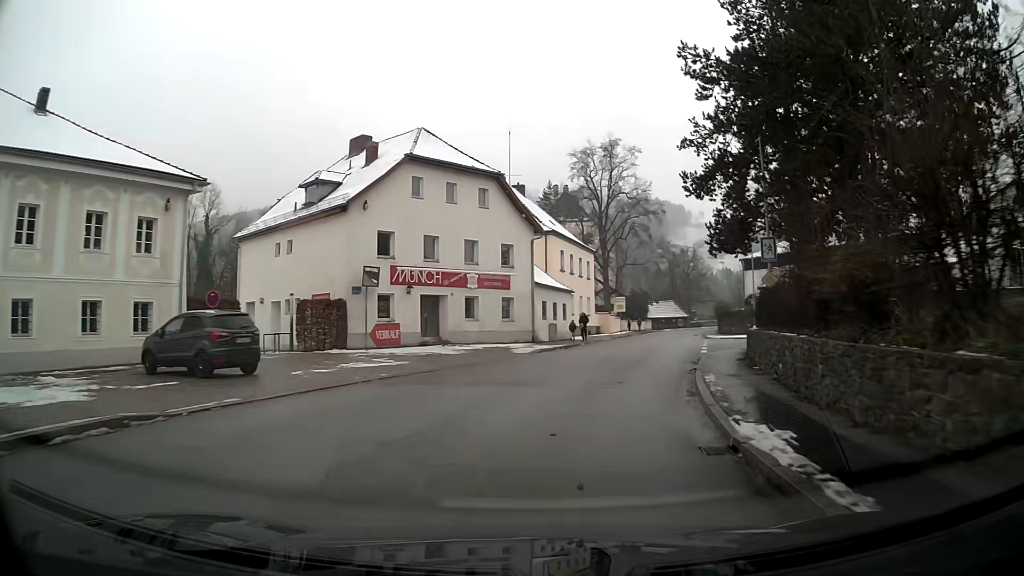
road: primary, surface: asphalt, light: Day
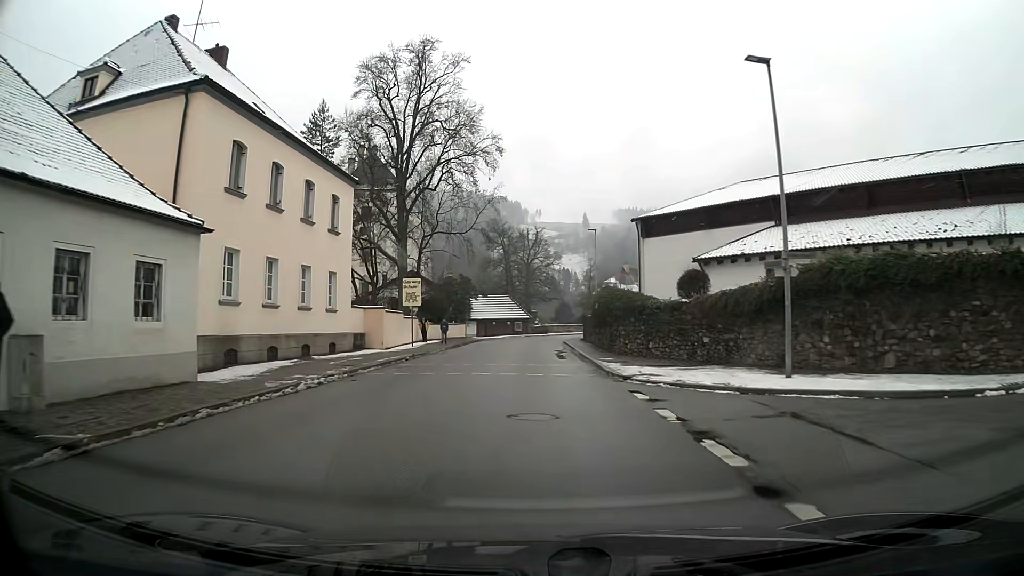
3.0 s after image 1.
(+5.4, +32.7) m; +13°
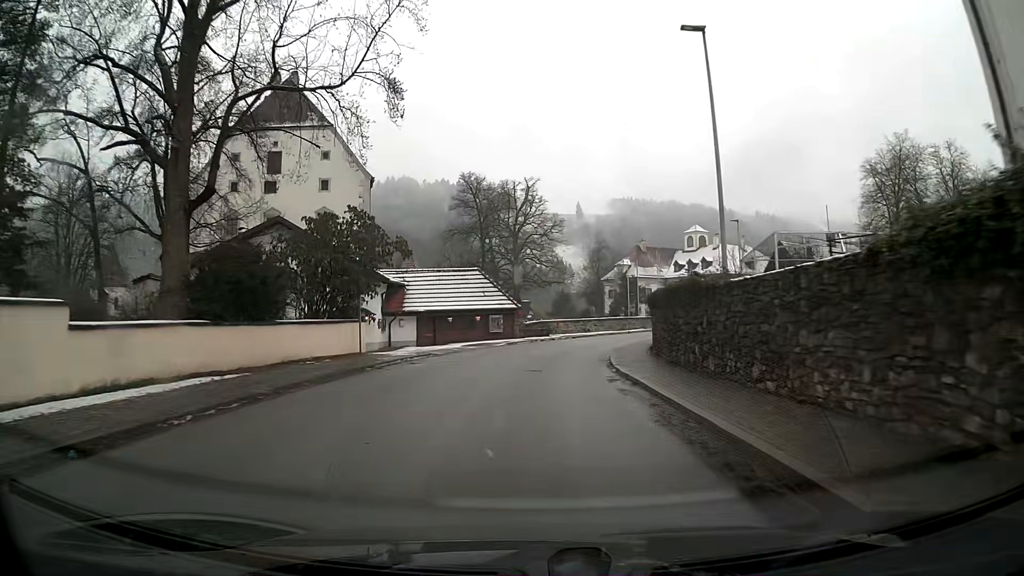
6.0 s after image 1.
(+0.2, +35.4) m; +1°
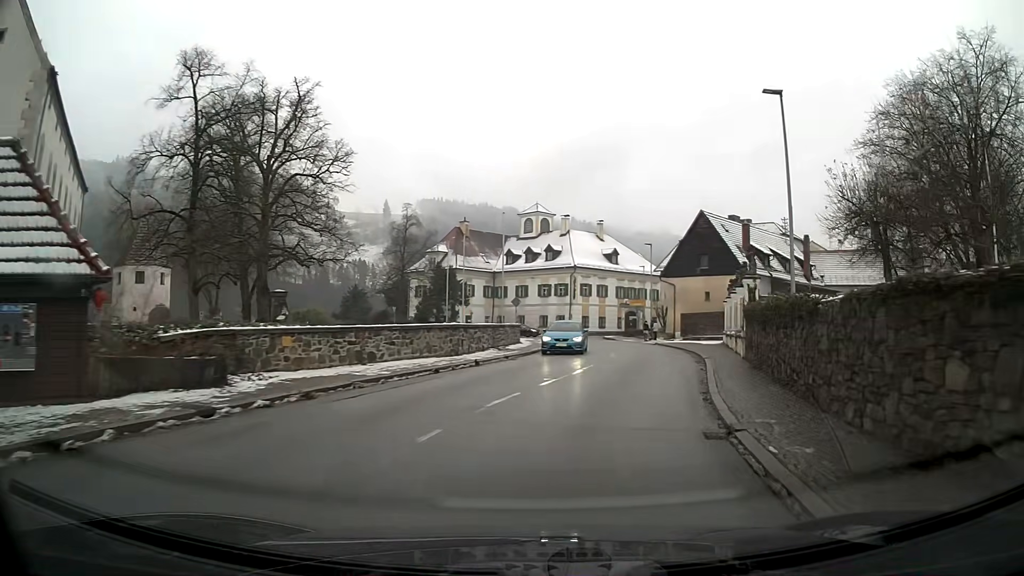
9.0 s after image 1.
(+3.3, +32.3) m; +19°
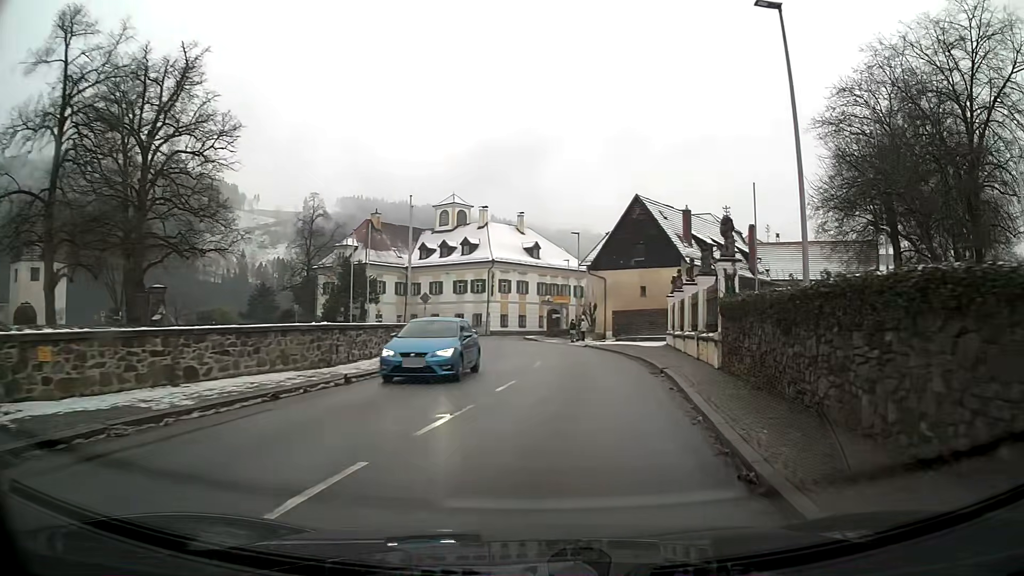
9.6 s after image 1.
(+0.3, +6.3) m; +5°
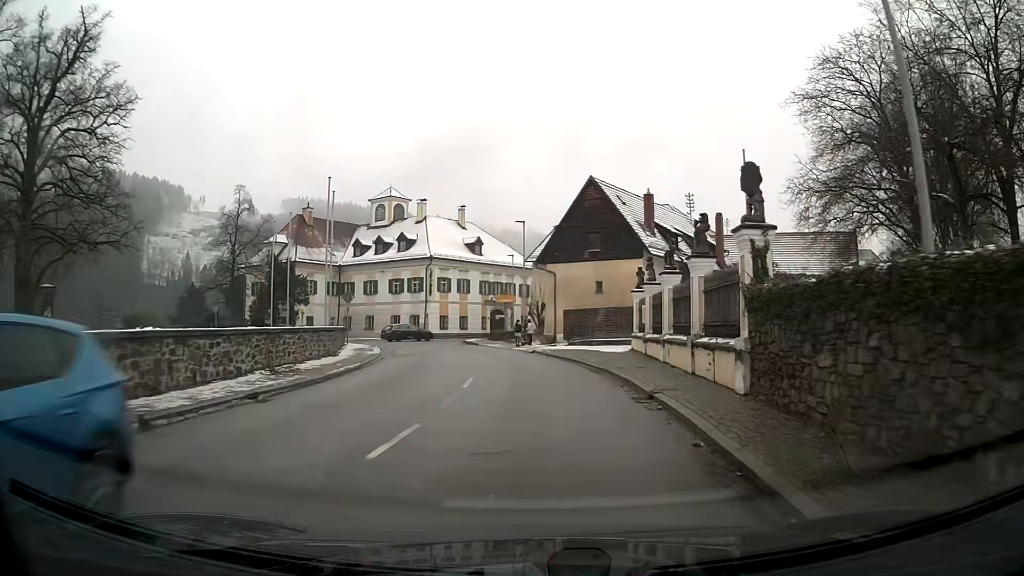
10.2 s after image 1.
(+0.2, +6.3) m; +4°
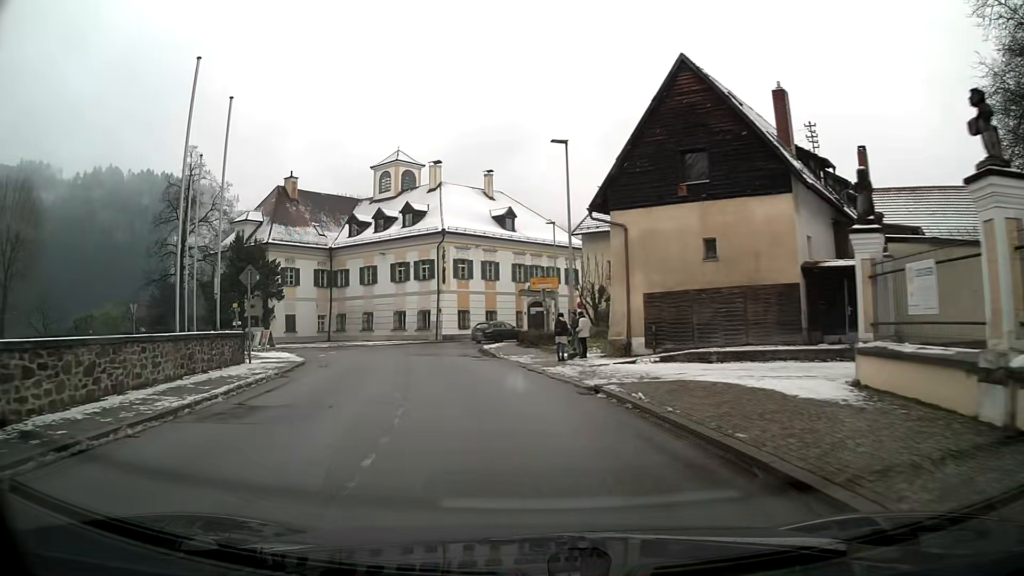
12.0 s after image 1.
(-0.7, +18.7) m; -7°
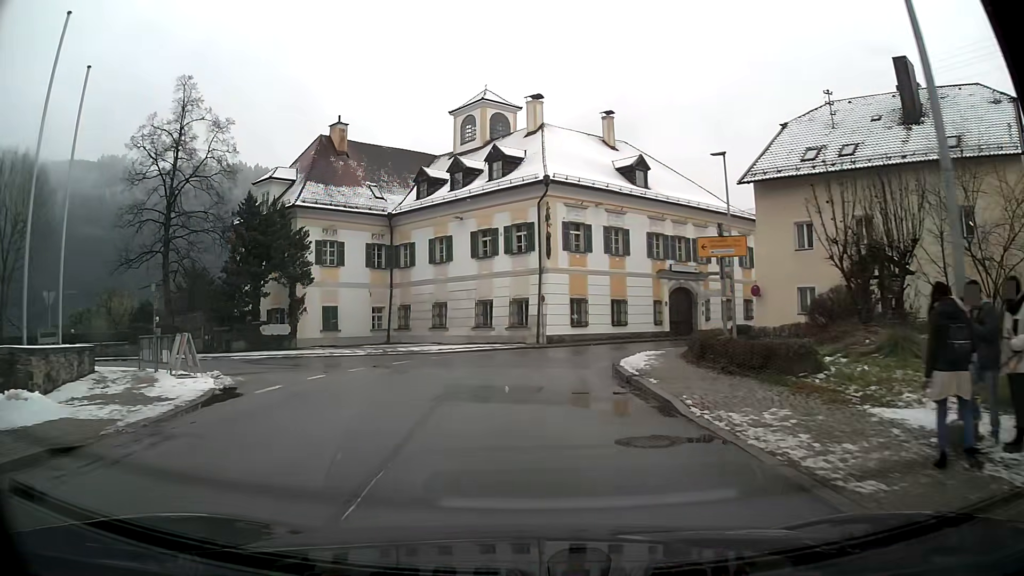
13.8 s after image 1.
(-1.4, +17.5) m; -8°
